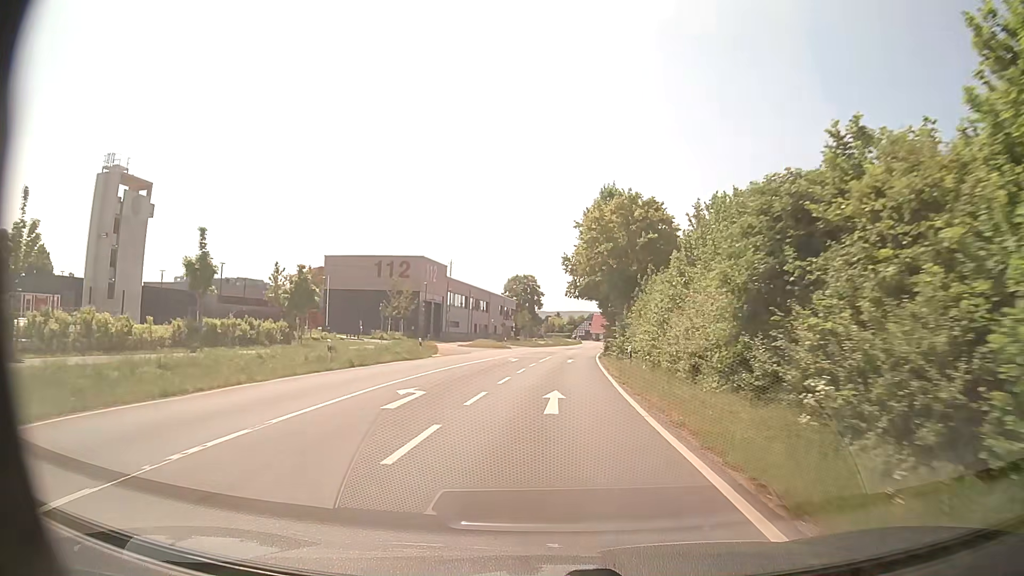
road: secondary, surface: asphalt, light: Day
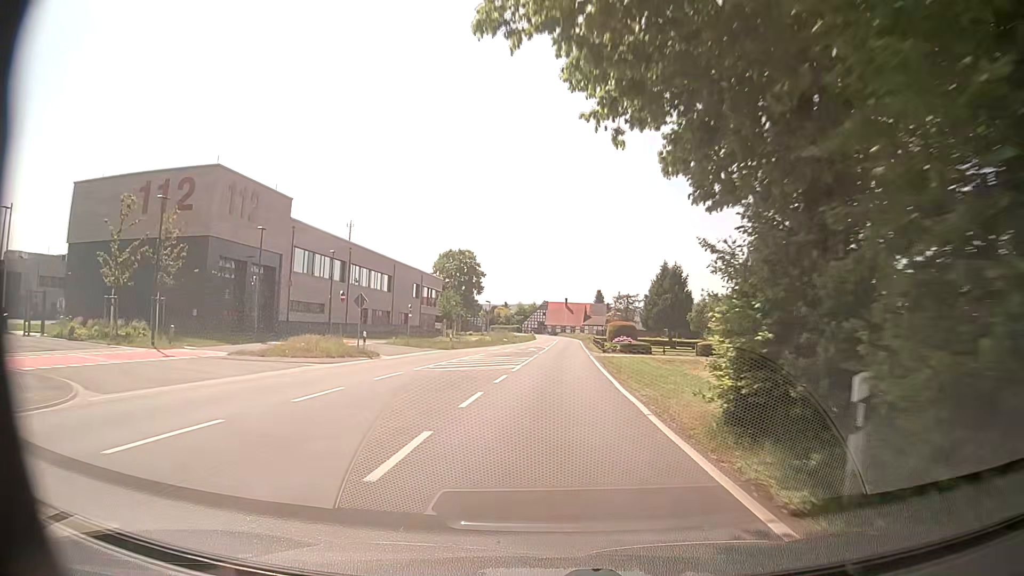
(+1.5, +43.8) m; +5°
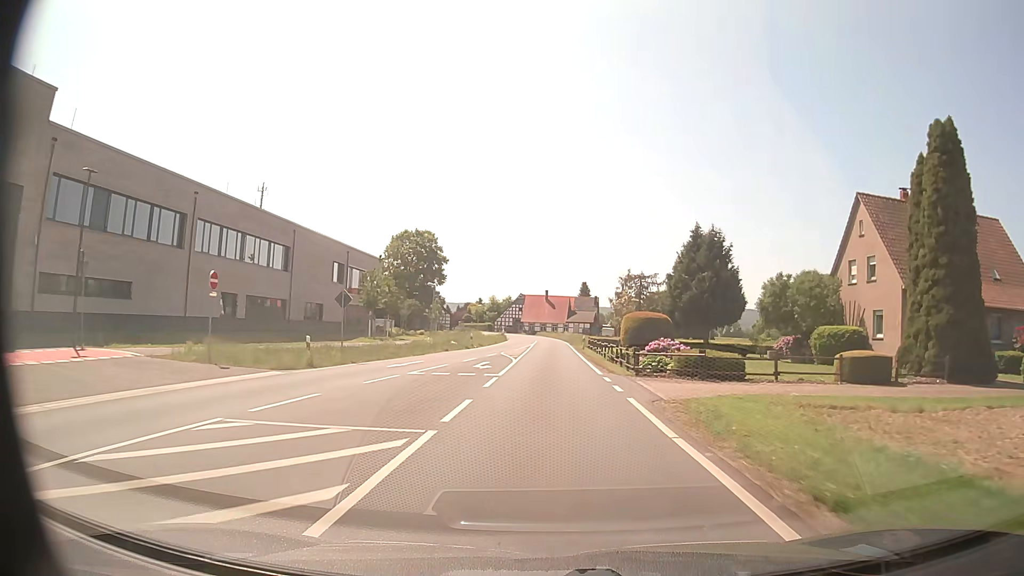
(+0.3, +26.4) m; +2°
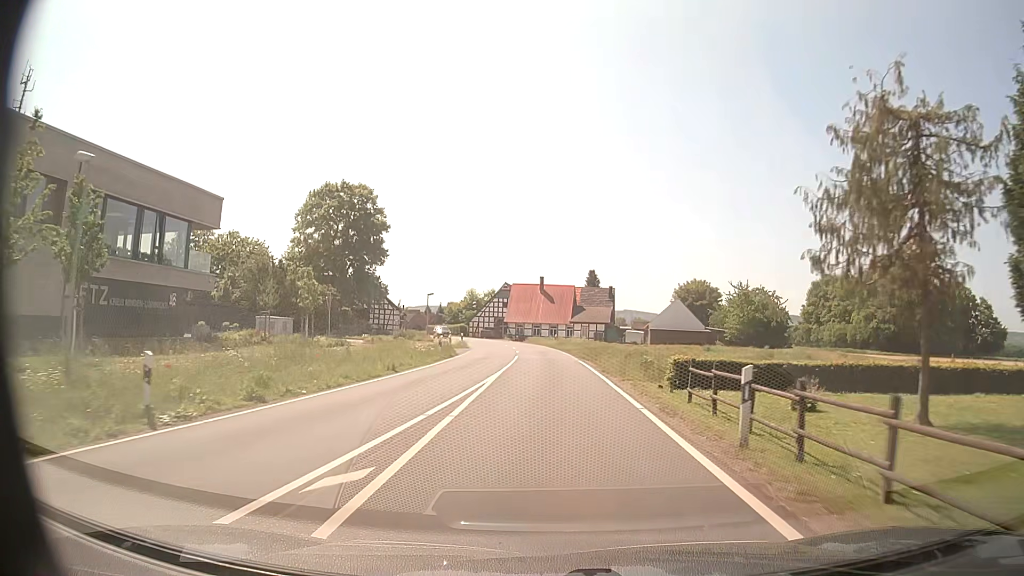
(+0.3, +41.8) m; 0°
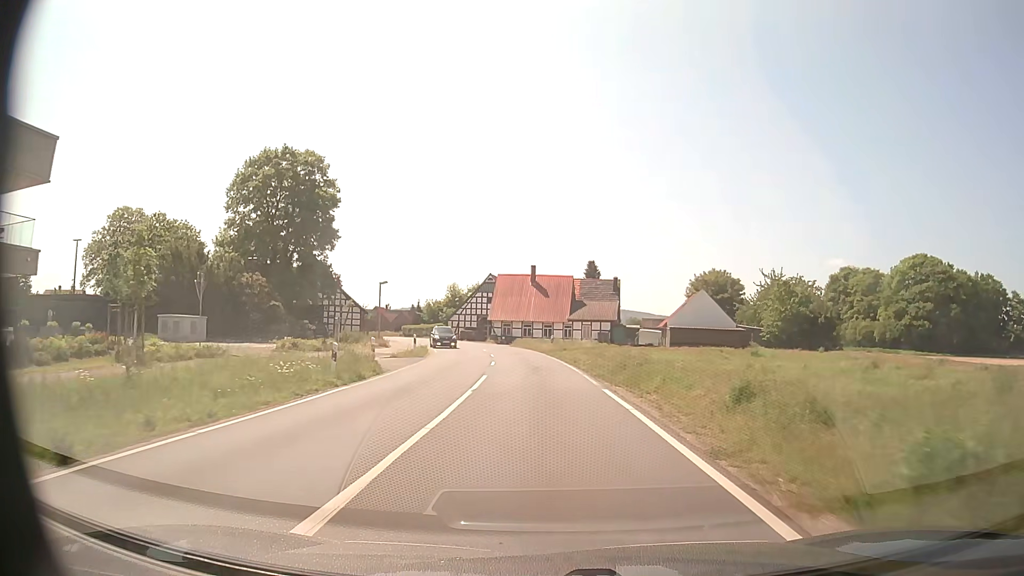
(+0.1, +16.6) m; +1°
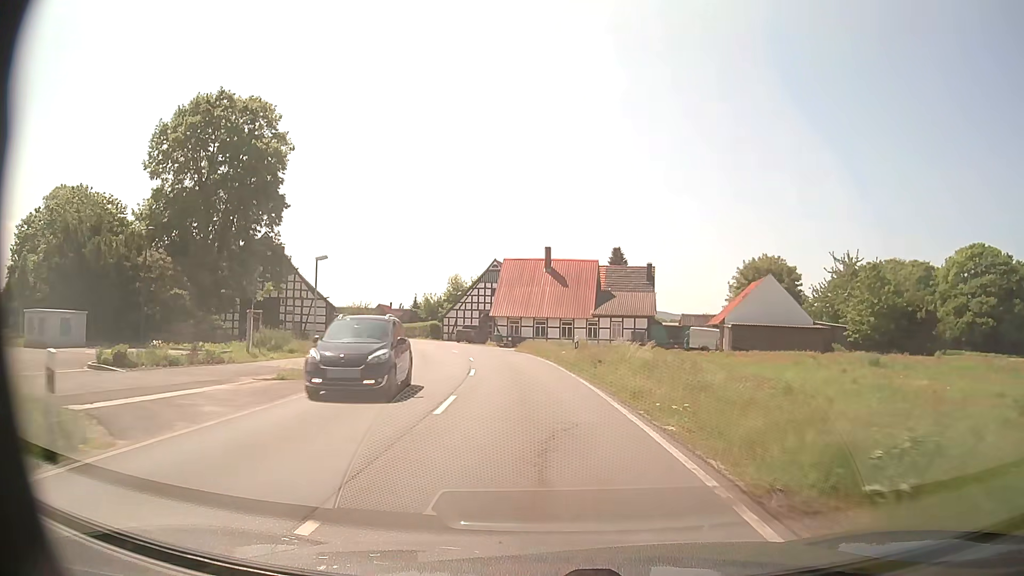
(-0.1, +16.5) m; -1°
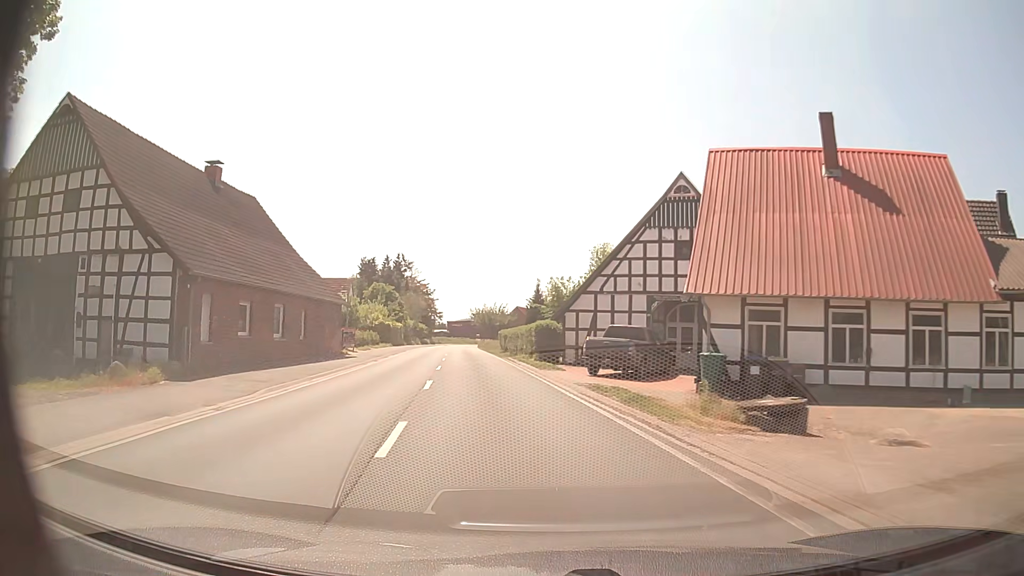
(-3.9, +40.6) m; -14°
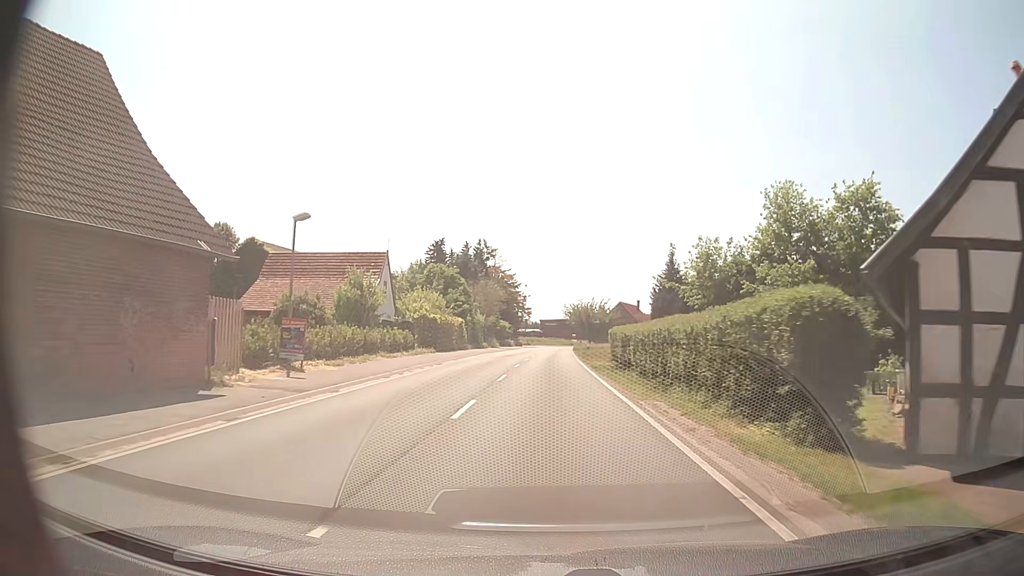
(-2.1, +24.1) m; -8°
(0, +10) (0, +20) (0, +30) (0, +40) (0, +50) (+1, +60) (+1, +70) (+2, +80) (+2, +90) (+2, +100) m
